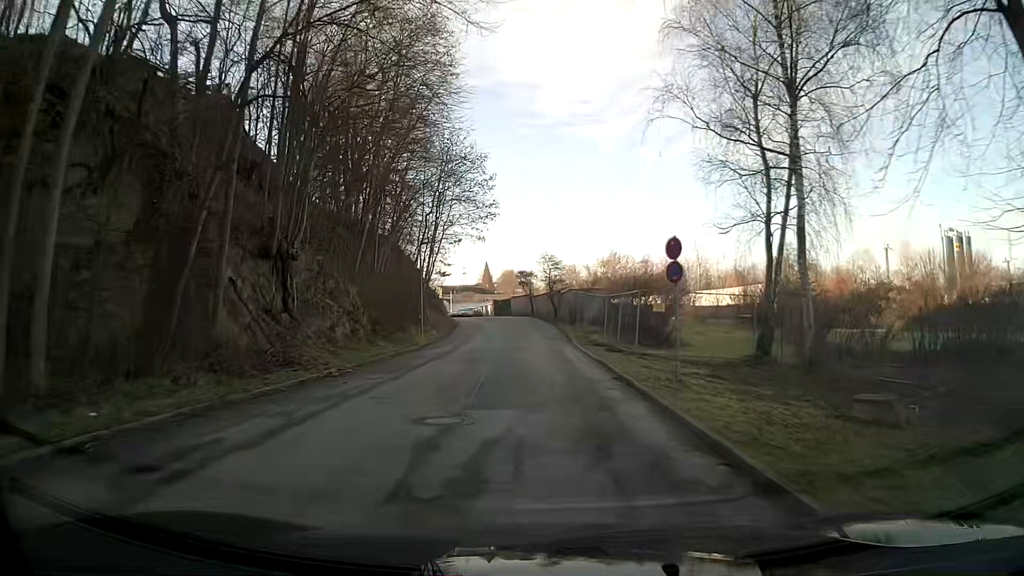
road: tertiary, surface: asphalt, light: Day
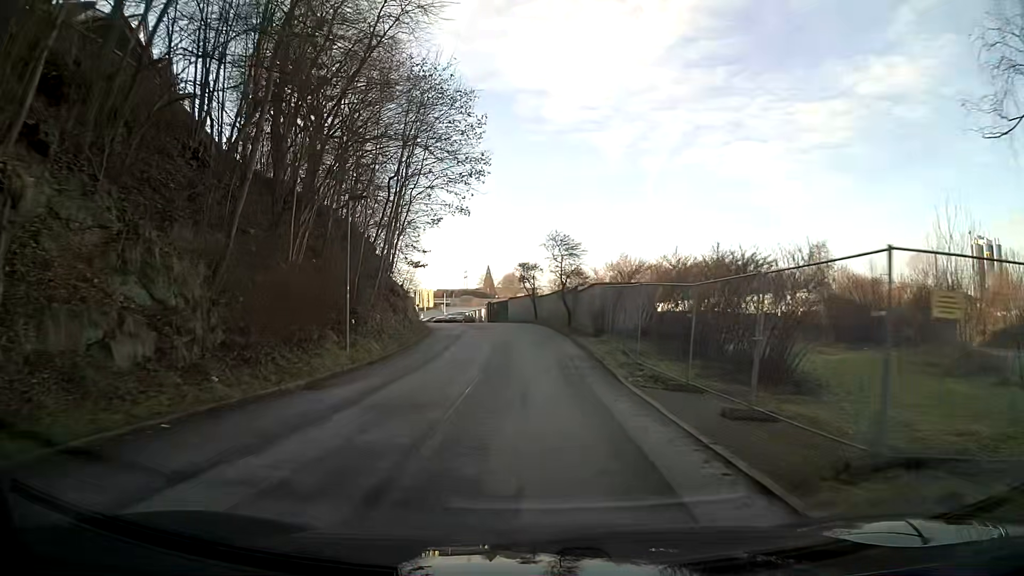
(-0.1, +14.3) m; -1°
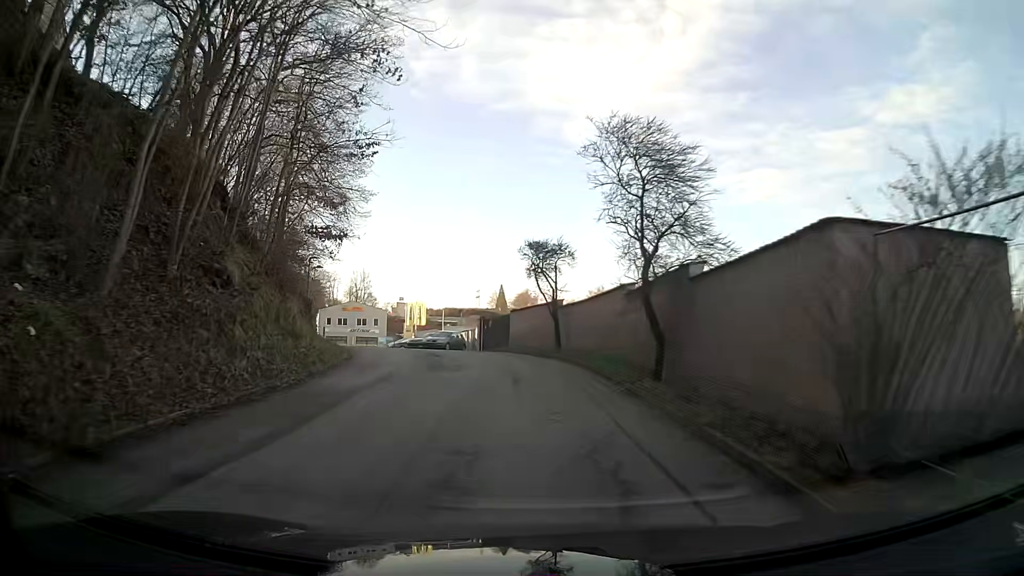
(-0.2, +20.9) m; -2°
(0, +10) (-2, +20) (-4, +30) (-7, +39) (-11, +48) (-14, +58) (-16, +68) (-17, +78) (-18, +88) (-15, +97) m
